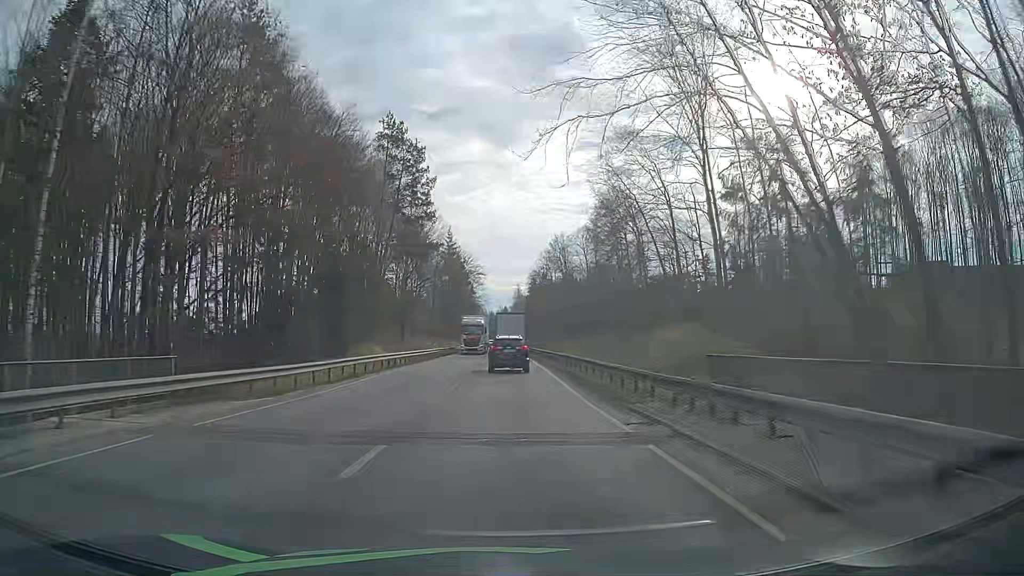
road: primary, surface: asphalt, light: Day
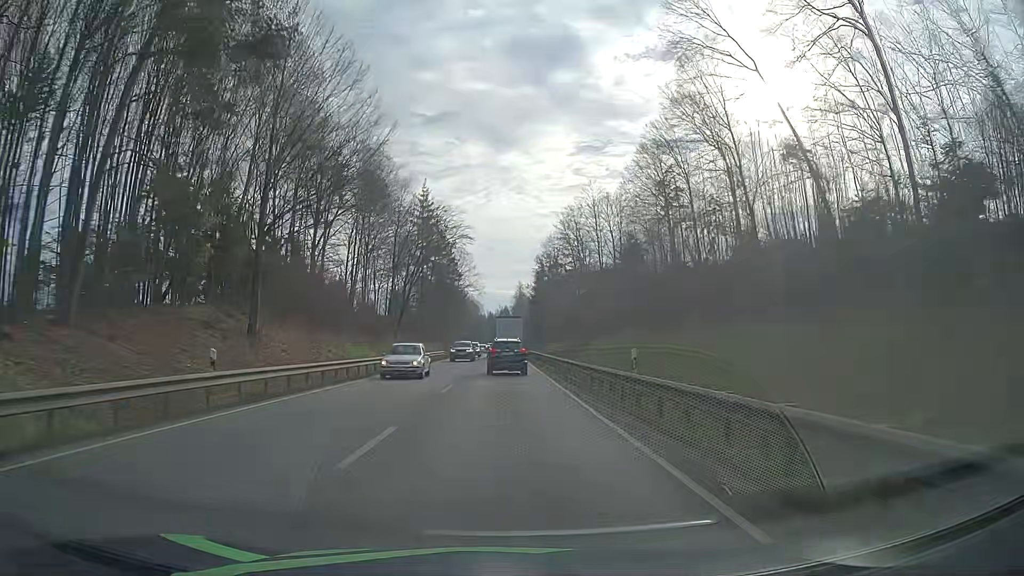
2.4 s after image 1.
(0.0, +47.8) m; 0°
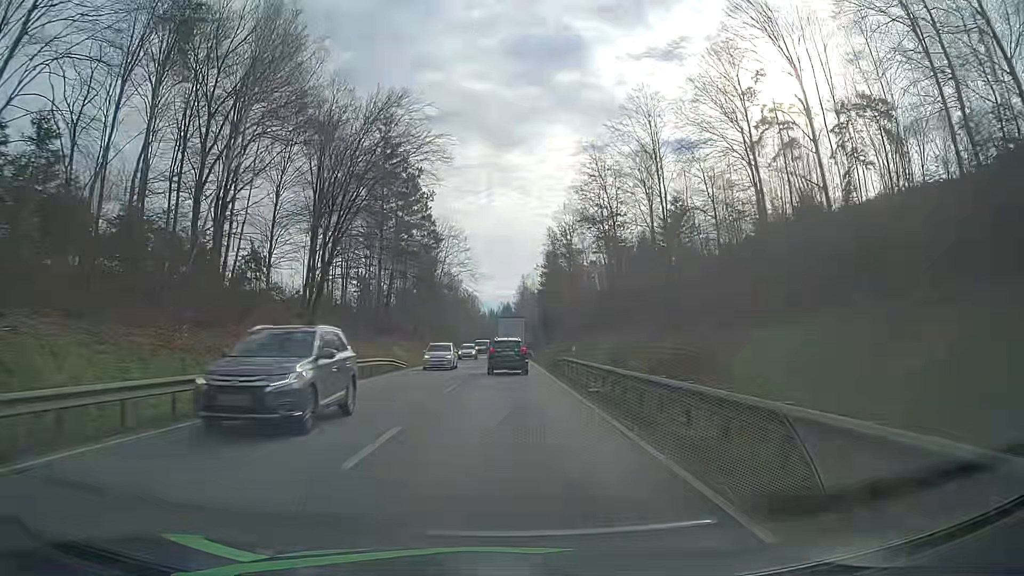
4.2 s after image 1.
(0.0, +36.2) m; 0°
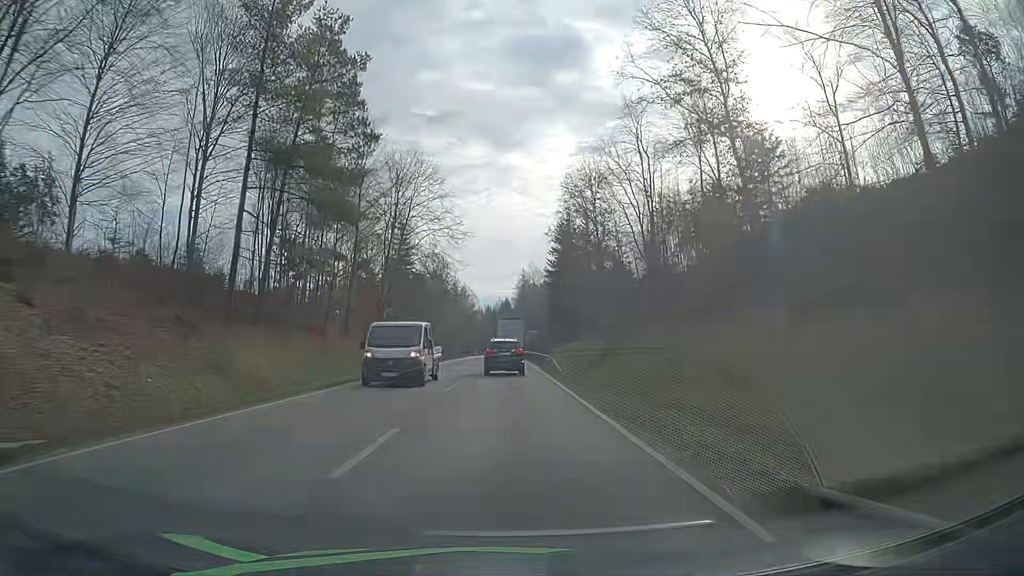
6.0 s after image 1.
(0.0, +36.4) m; 0°
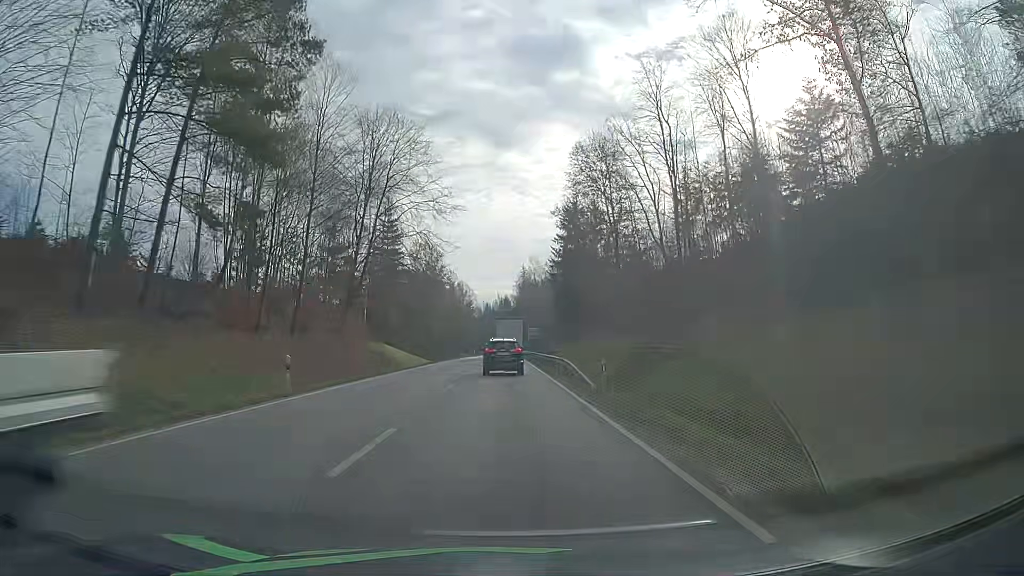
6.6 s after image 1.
(0.0, +12.2) m; 0°
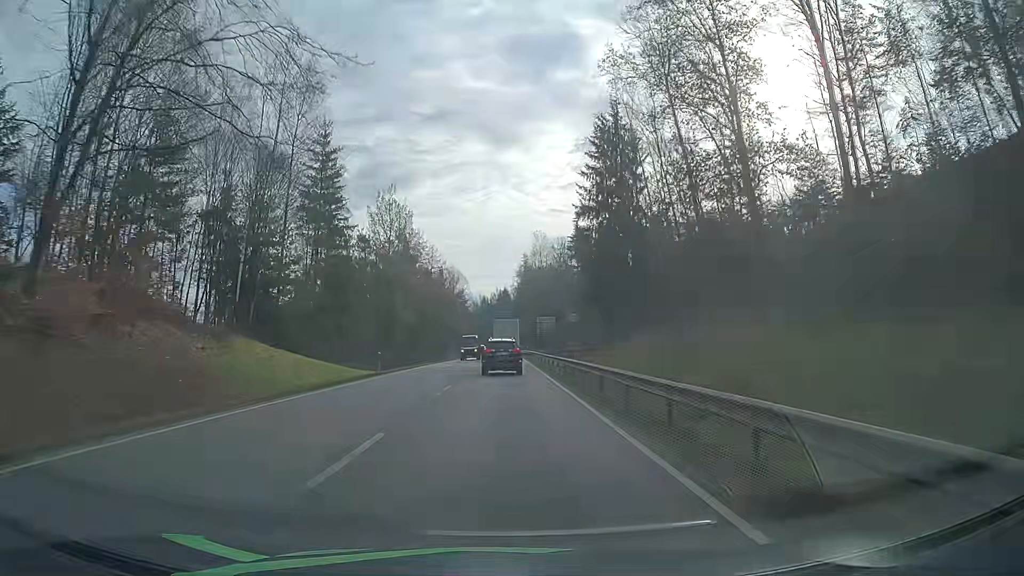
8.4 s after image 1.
(+0.2, +36.8) m; 0°
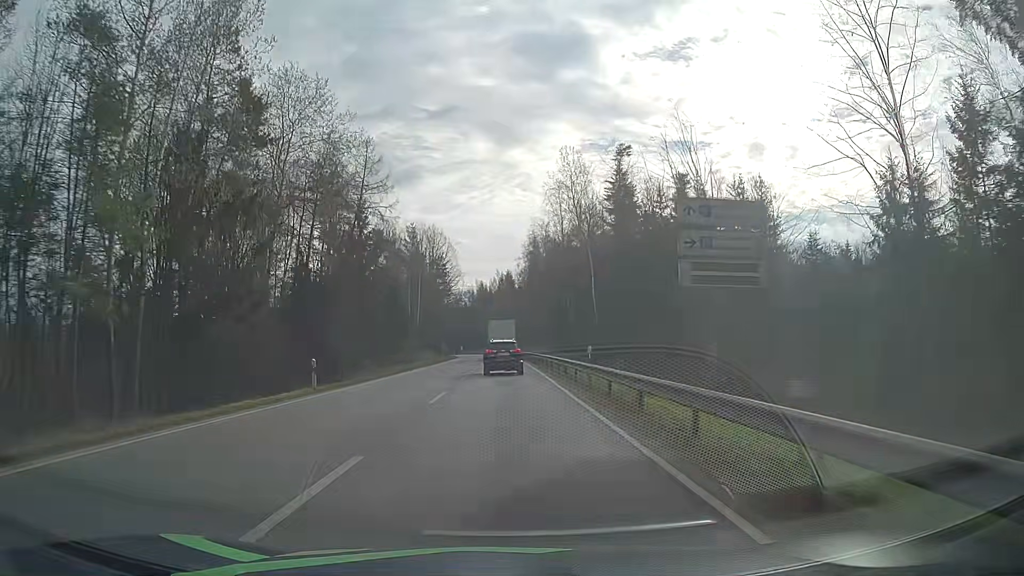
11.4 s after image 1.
(-0.2, +62.1) m; 0°
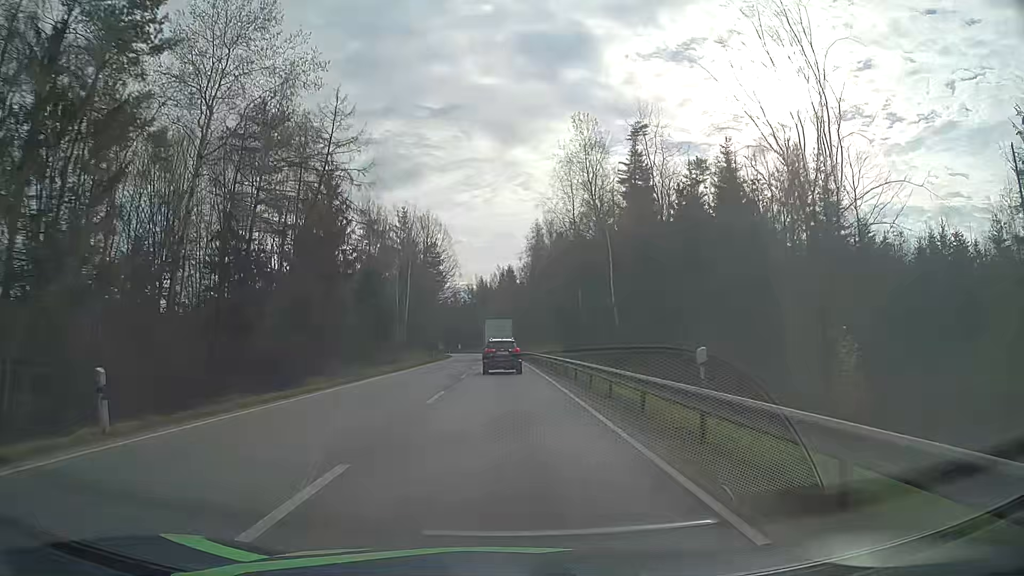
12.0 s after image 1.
(0.0, +12.6) m; 0°
(0, +10) (0, +20) (0, +30) (0, +40) (0, +50) (-1, +60) (-1, +70) (-1, +80) (-2, +90) (-2, +100) m
